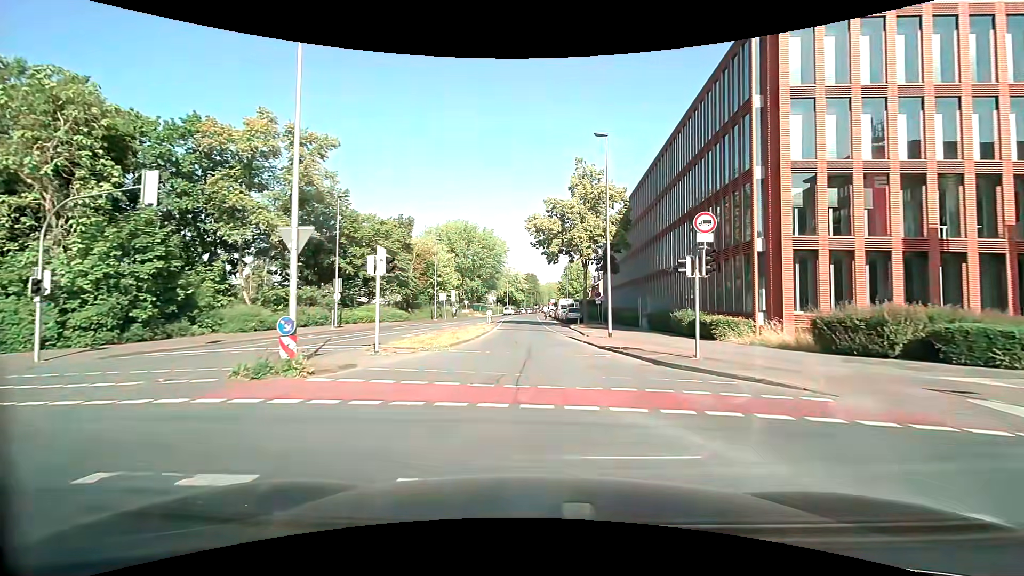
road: secondary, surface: asphalt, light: Day
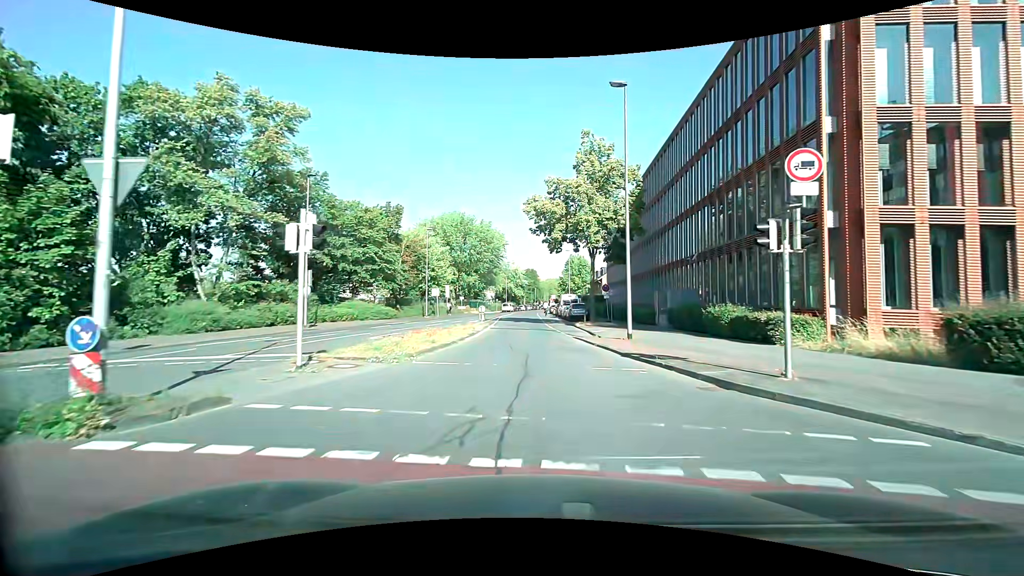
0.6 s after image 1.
(0.0, +5.2) m; 0°
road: residential
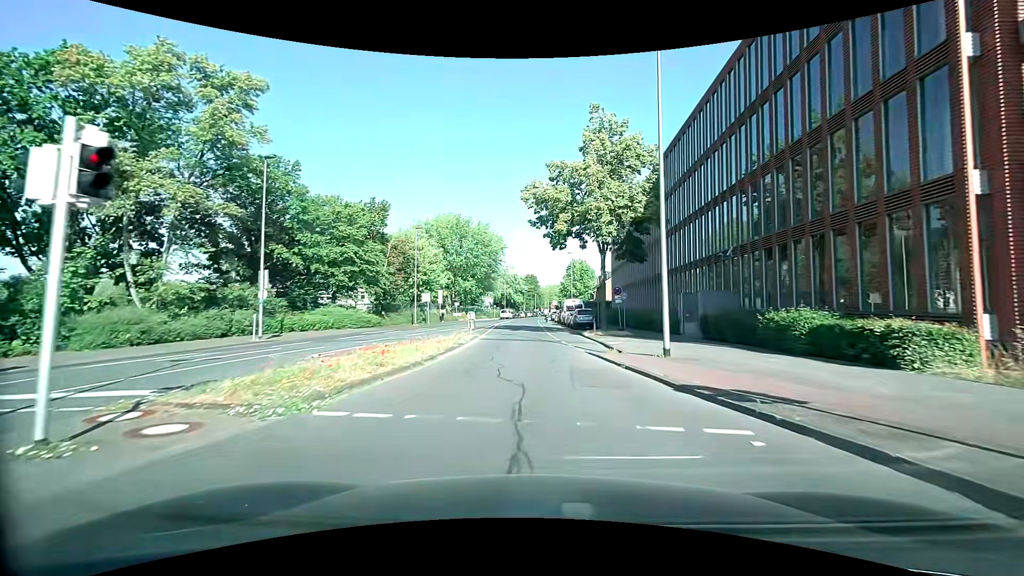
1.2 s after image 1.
(0.0, +5.6) m; 0°
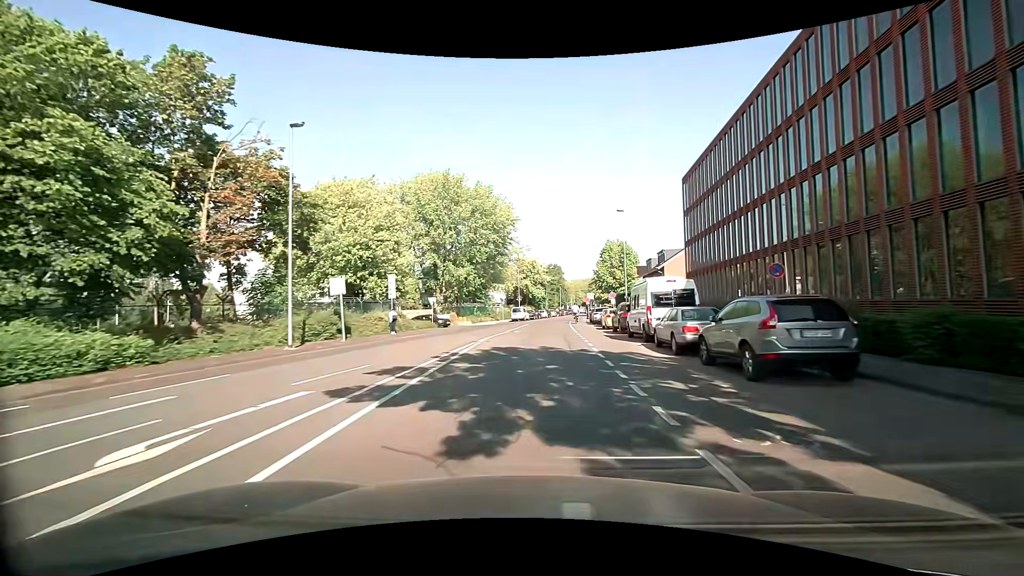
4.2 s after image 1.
(-0.5, +30.4) m; -3°
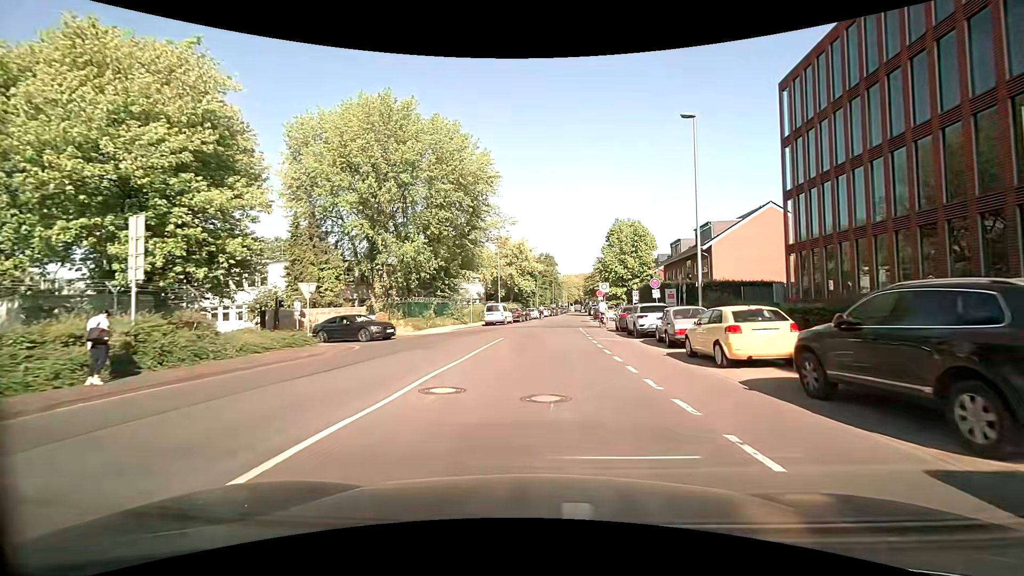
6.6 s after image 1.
(+0.3, +22.4) m; +3°
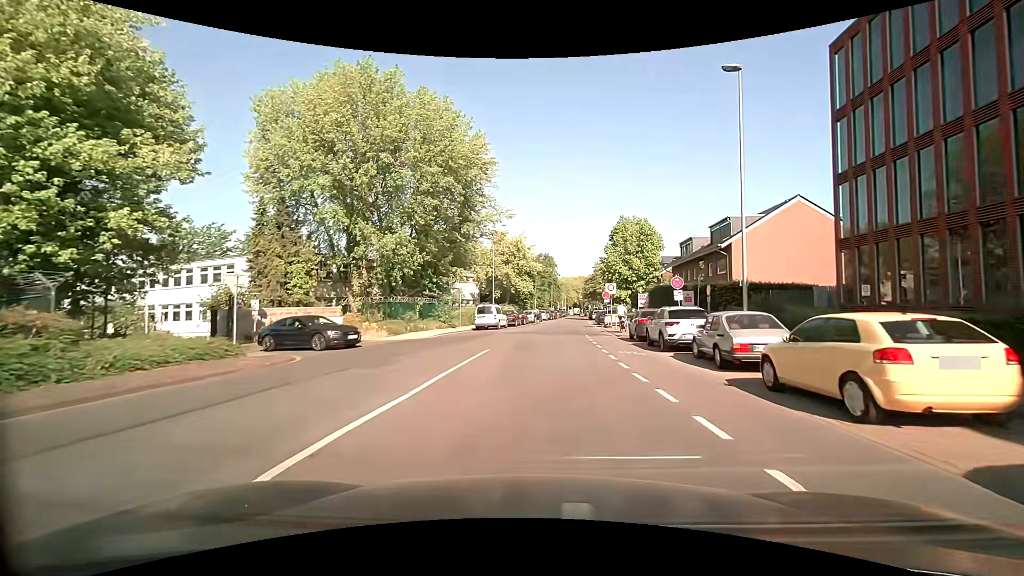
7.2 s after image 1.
(-0.1, +5.1) m; -1°
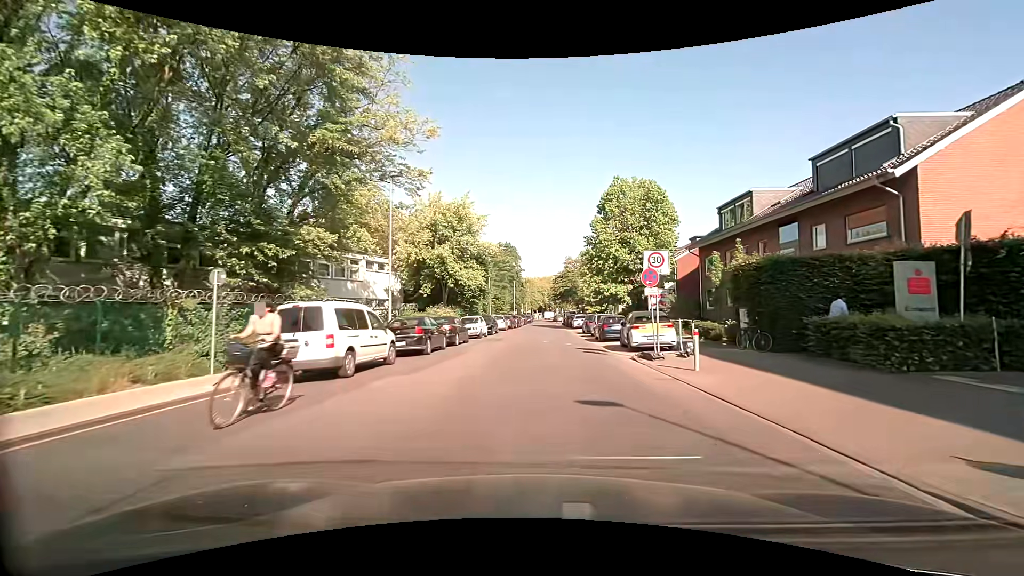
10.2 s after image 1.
(+0.7, +24.6) m; +4°
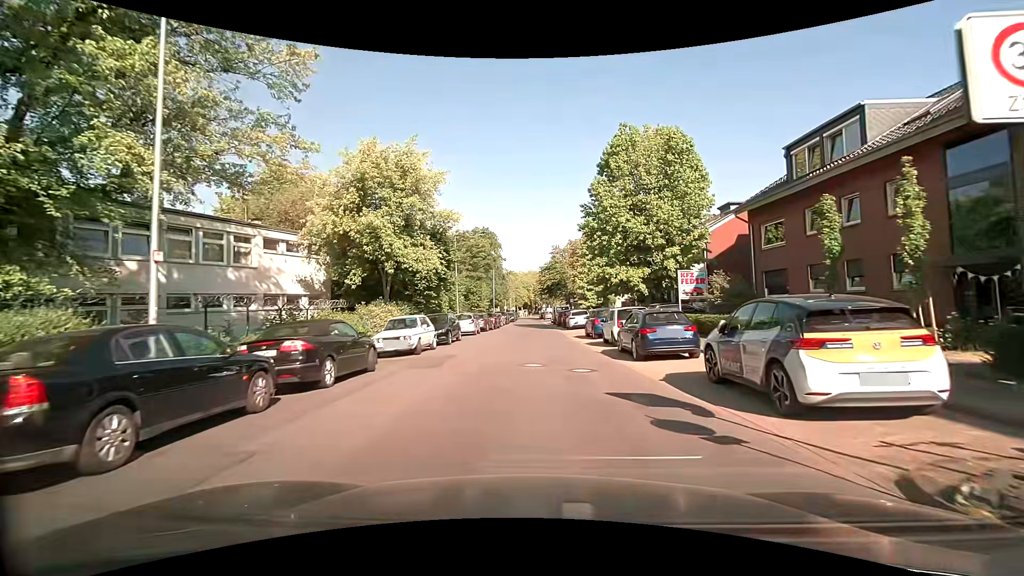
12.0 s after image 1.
(+0.3, +13.1) m; +2°
(0, +10) (0, +20) (0, +30) (0, +40) (0, +50) (0, +60) (0, +70) (0, +80) (-1, +90) (-1, +100) m
